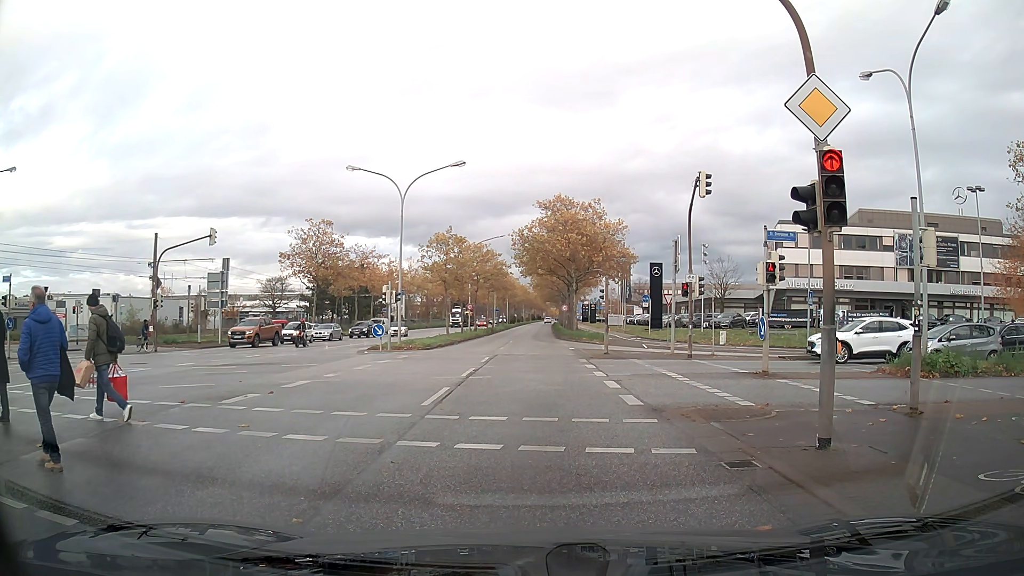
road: primary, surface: asphalt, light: Day
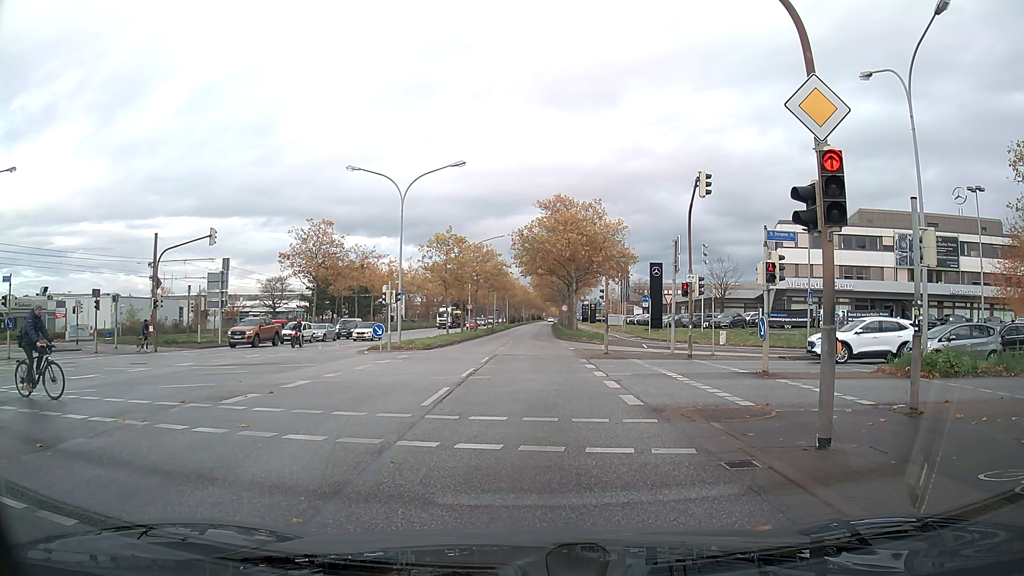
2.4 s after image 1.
(0.0, 0.0) m; 0°
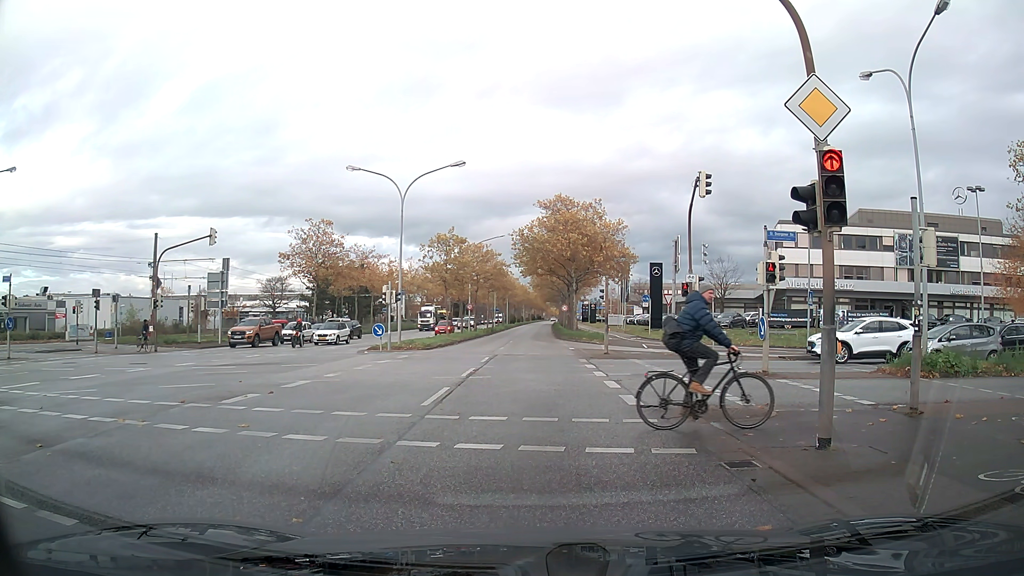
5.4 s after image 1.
(0.0, 0.0) m; 0°
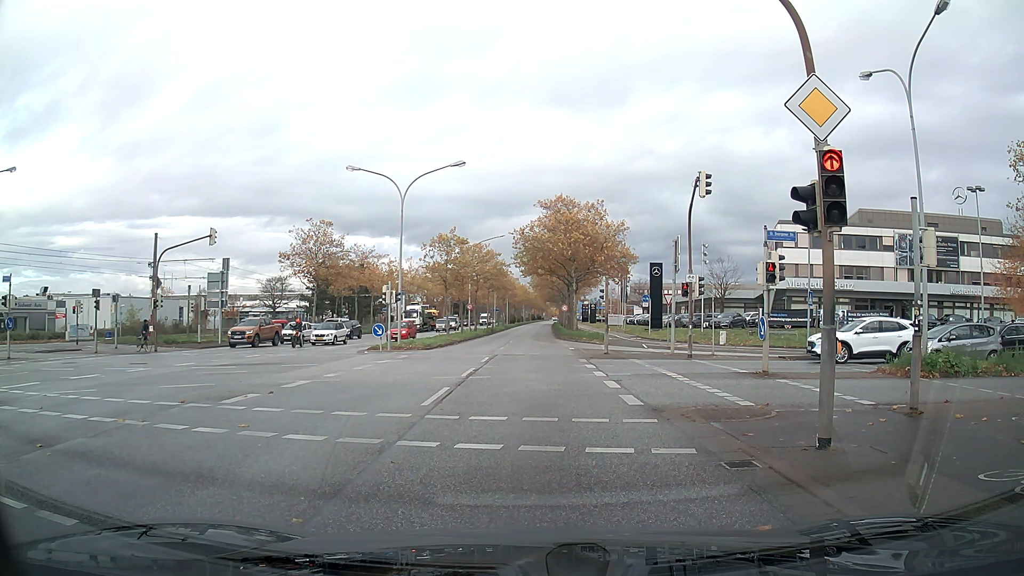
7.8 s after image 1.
(0.0, 0.0) m; 0°
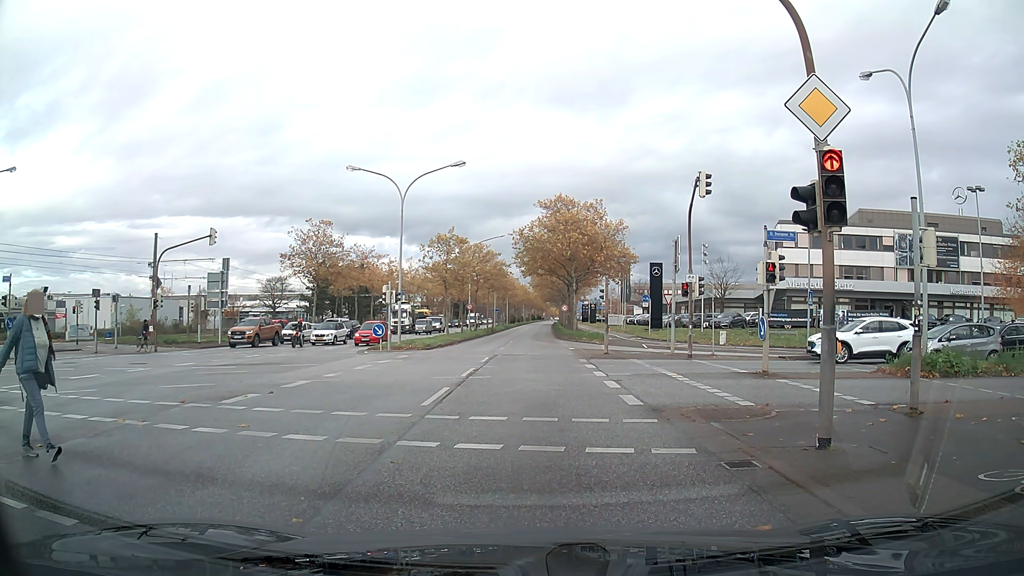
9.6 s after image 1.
(0.0, 0.0) m; 0°
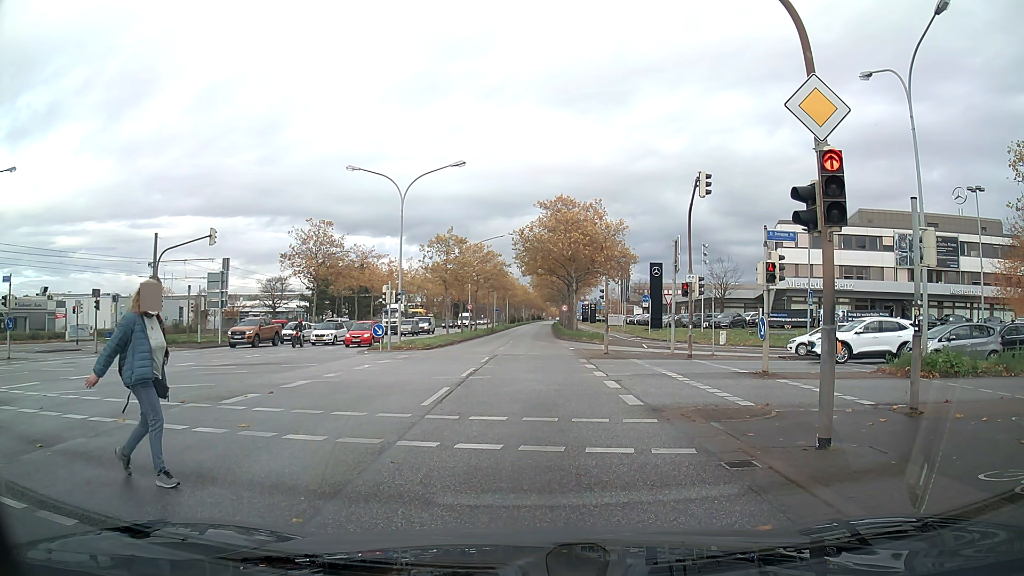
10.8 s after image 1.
(0.0, 0.0) m; 0°
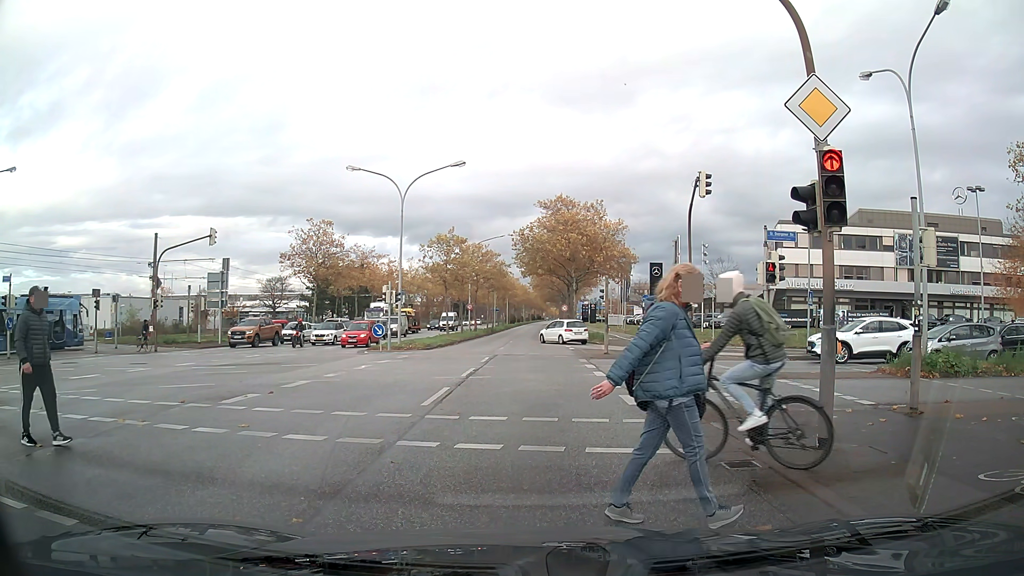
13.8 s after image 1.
(0.0, 0.0) m; 0°
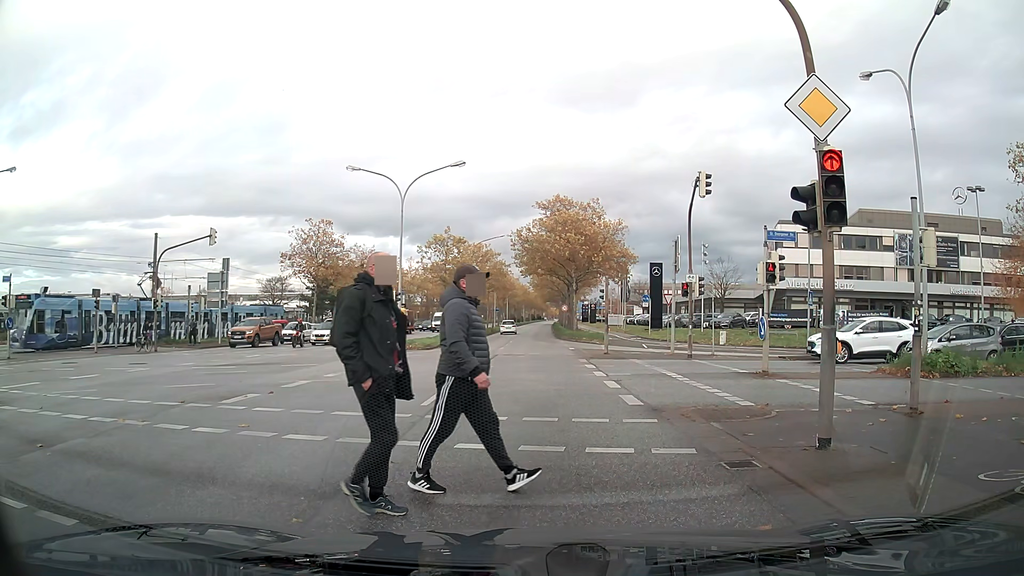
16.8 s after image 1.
(0.0, 0.0) m; 0°
(0, +10) (0, +20) (+1, +30) (+1, +40) (+1, +50) (+1, +60) (+1, +70) (+1, +80) (+2, +90) (+2, +100) m
